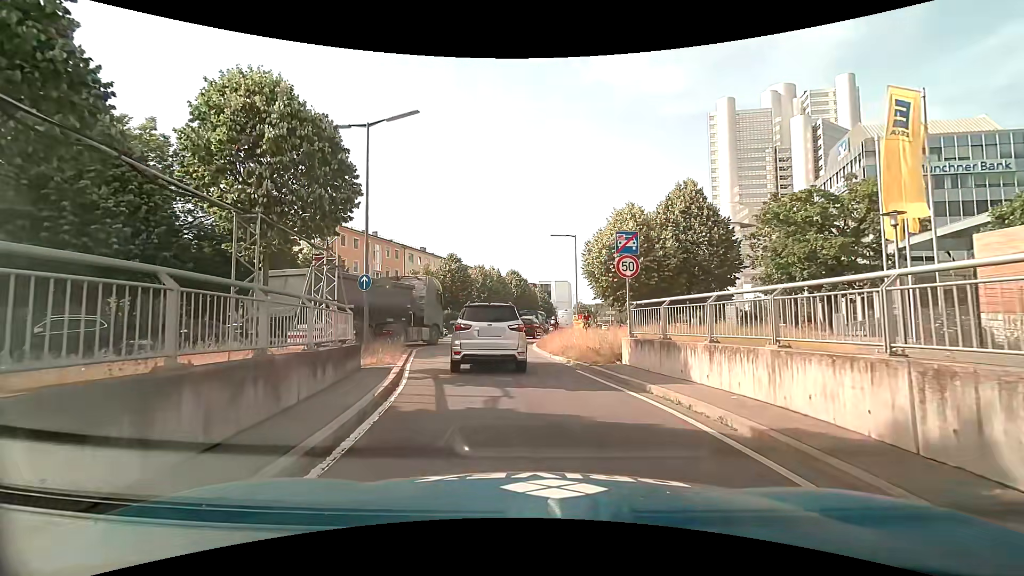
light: Day
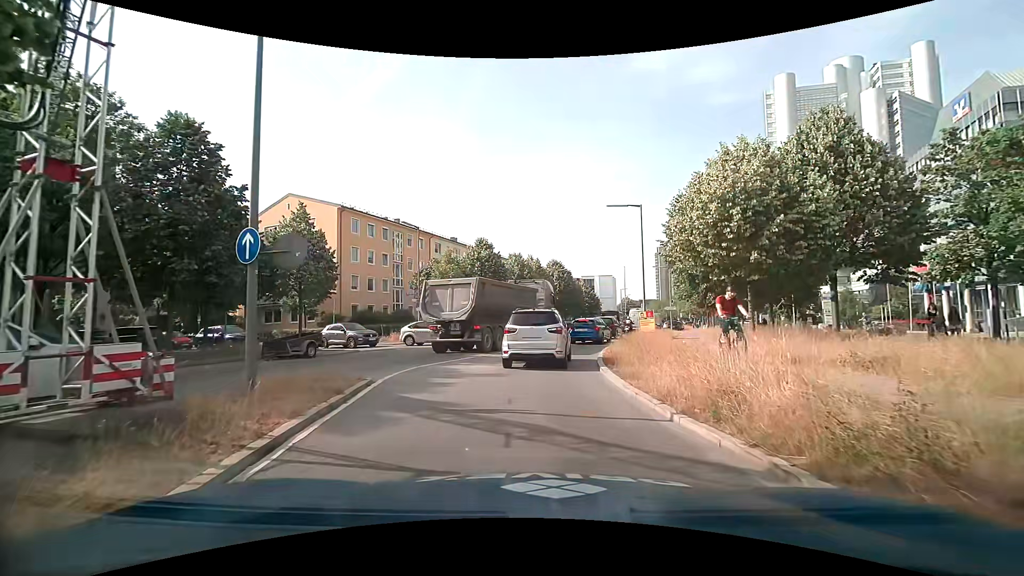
(-0.6, +10.1) m; -5°
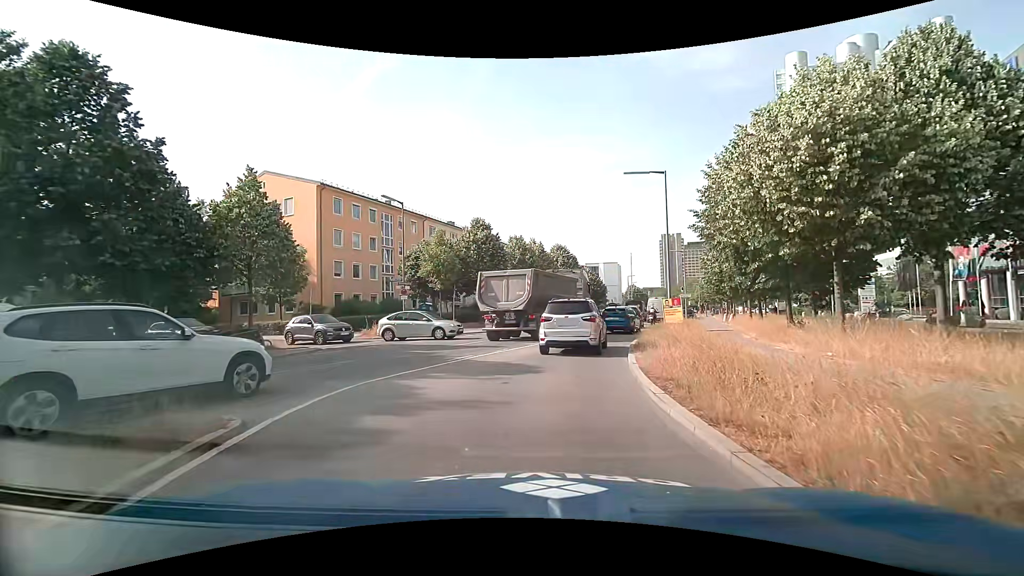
(0.0, +4.9) m; 0°
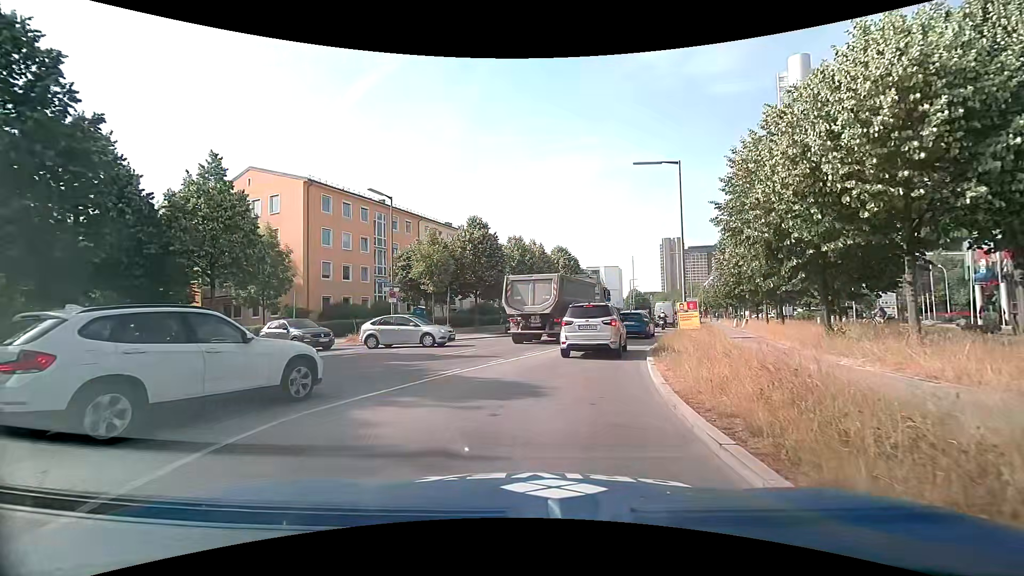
(0.0, +2.5) m; 0°
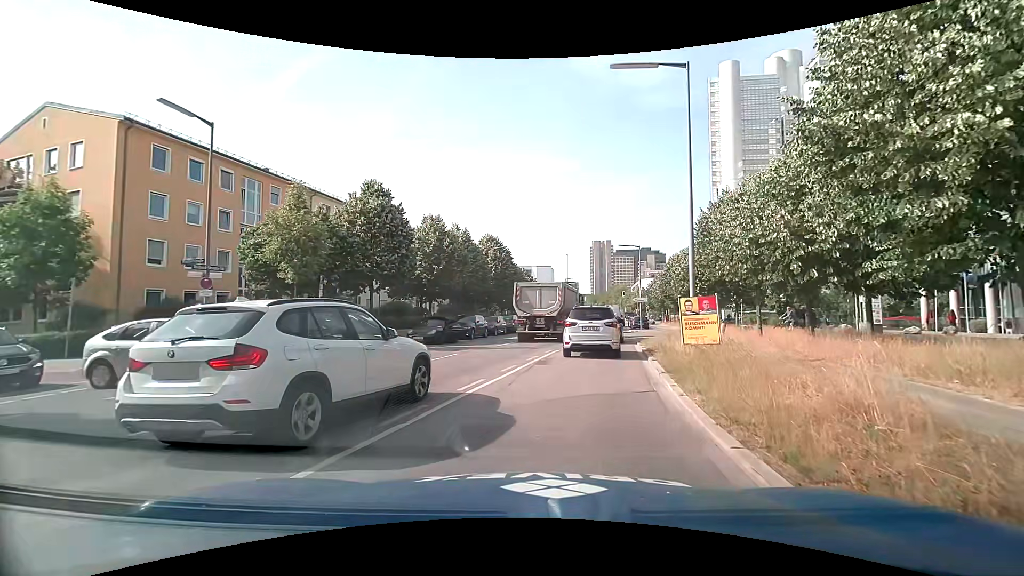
(+0.4, +10.3) m; +7°
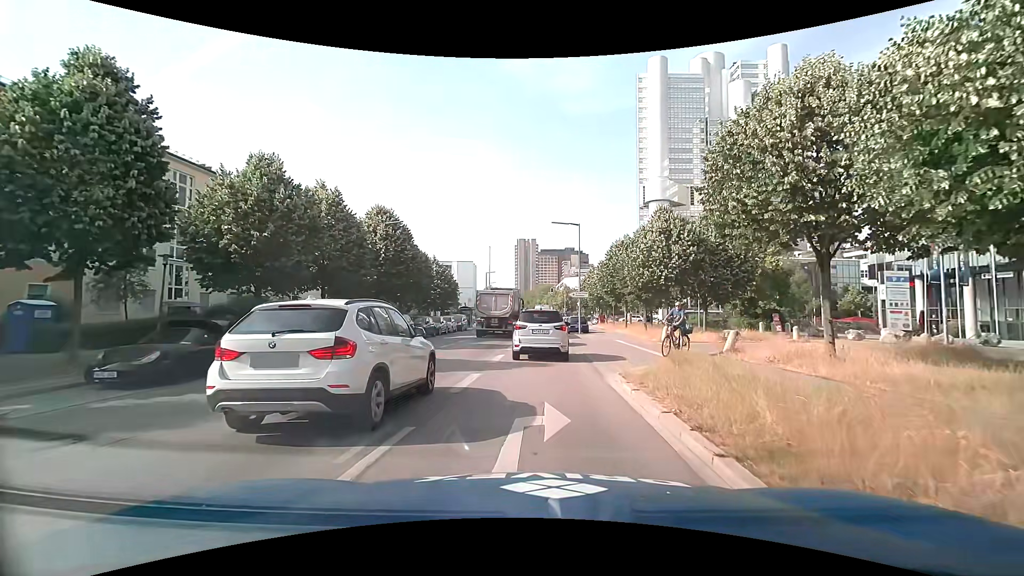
(+1.5, +13.1) m; +9°
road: secondary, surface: asphalt
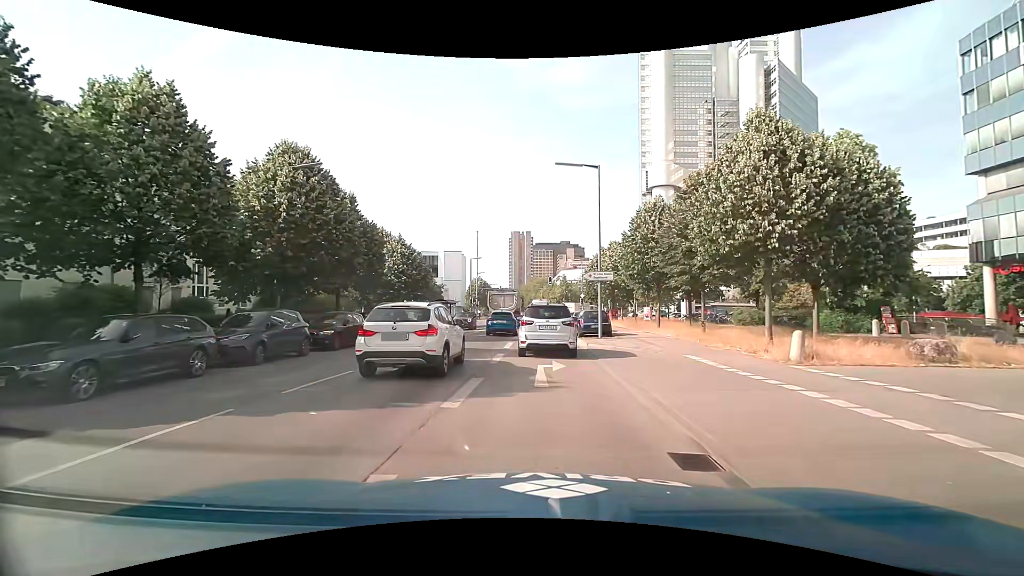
(+0.2, +13.8) m; +1°
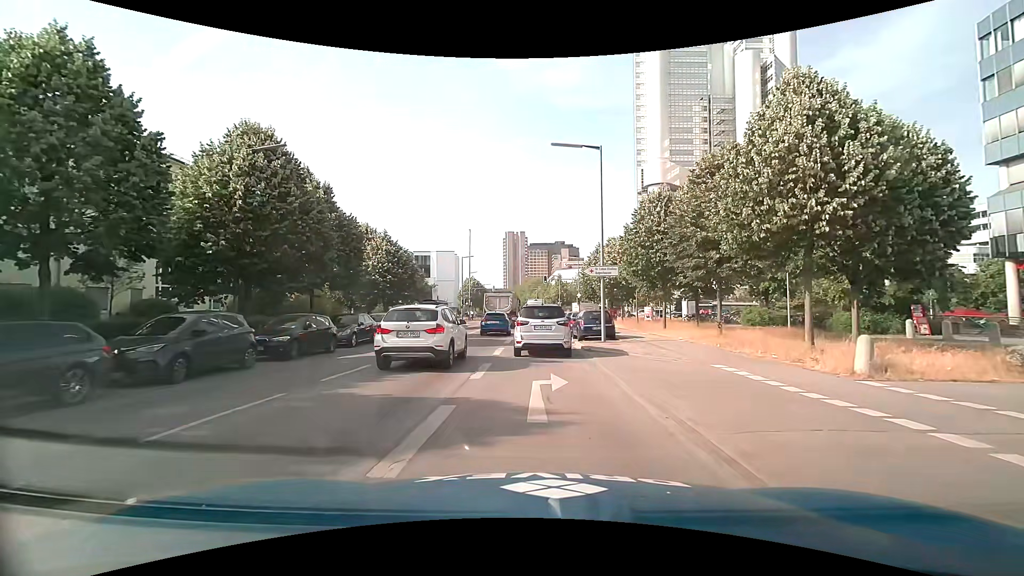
(0.0, +2.9) m; +1°
